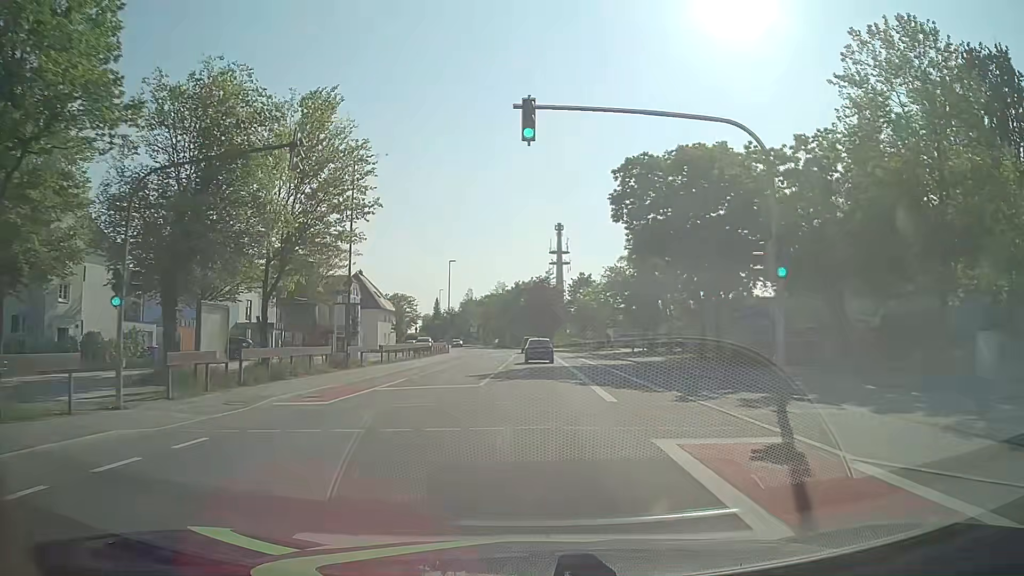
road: tertiary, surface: asphalt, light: Day
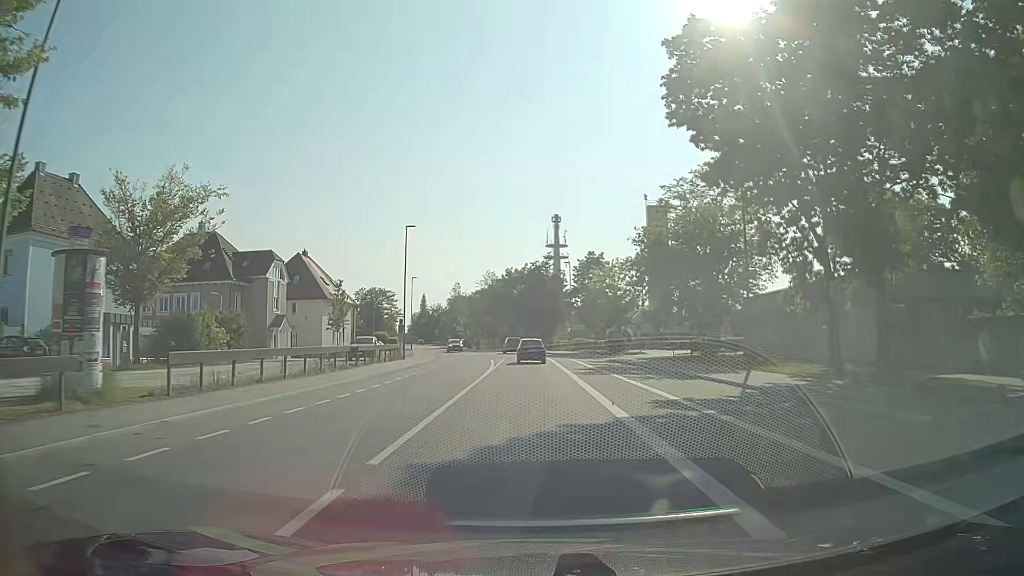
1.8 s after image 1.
(+0.1, +23.4) m; 0°
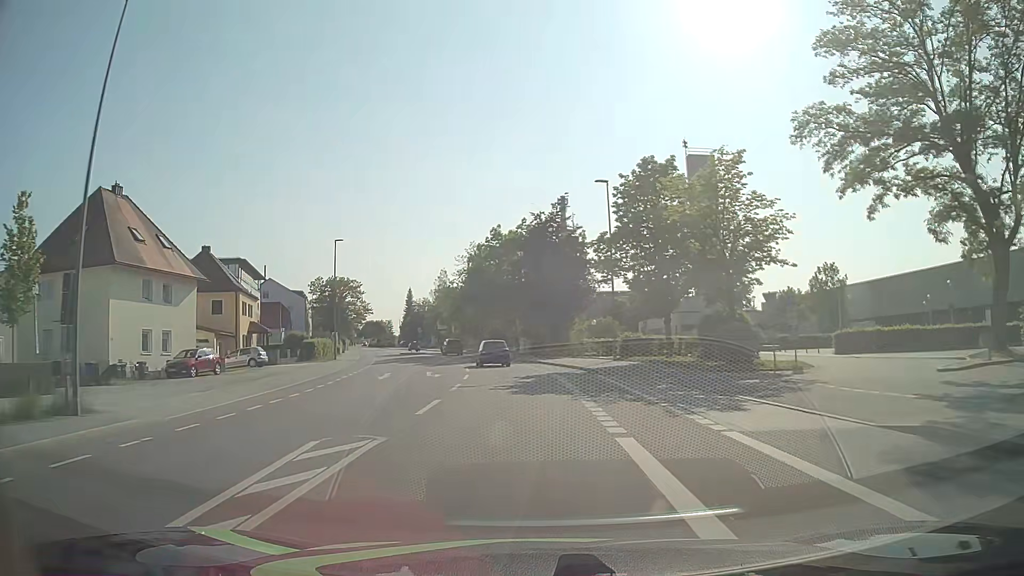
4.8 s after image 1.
(+0.2, +39.1) m; 0°
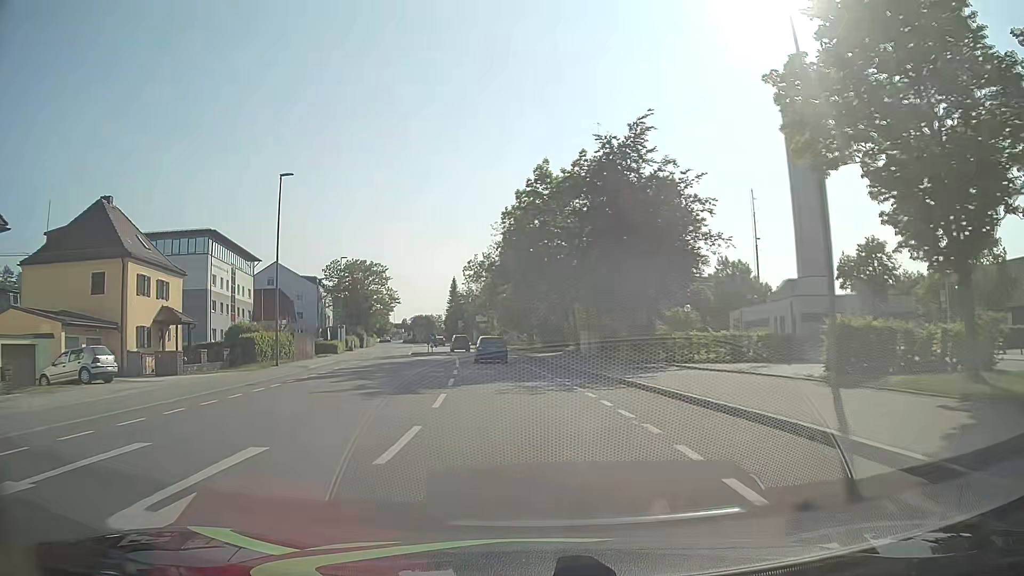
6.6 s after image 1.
(-0.8, +23.3) m; -5°
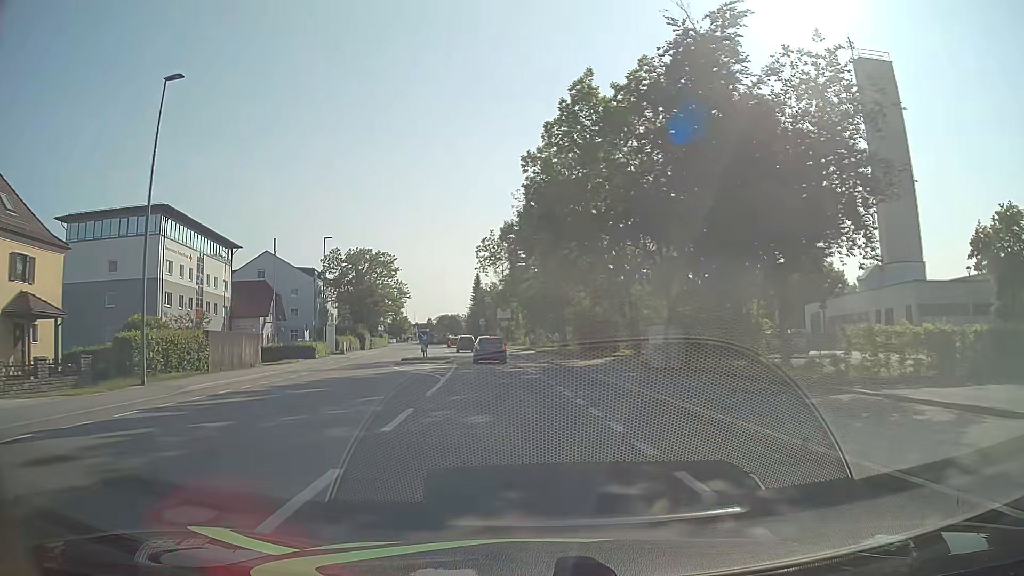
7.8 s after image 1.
(-0.4, +15.6) m; -2°
